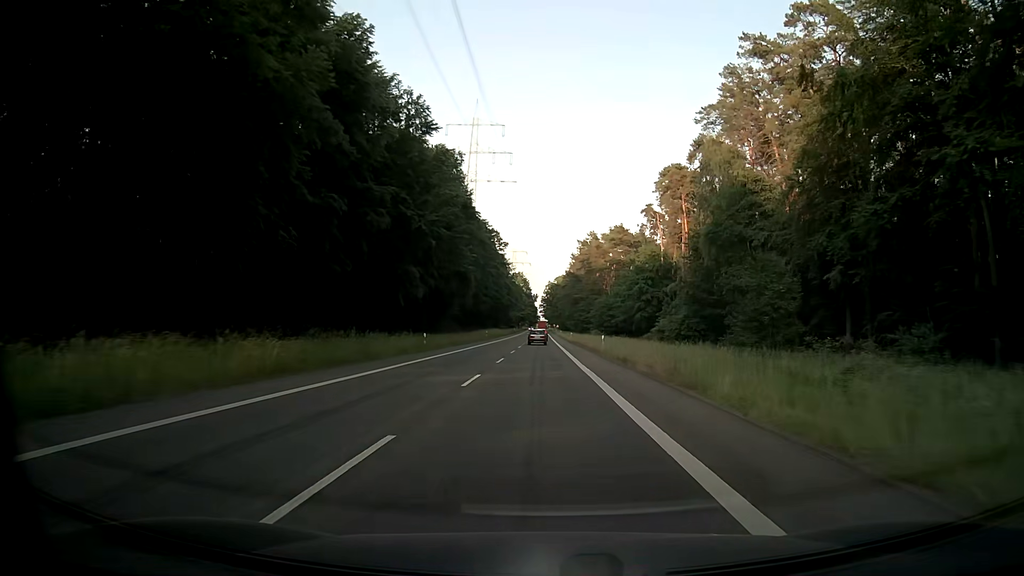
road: secondary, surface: asphalt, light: Day
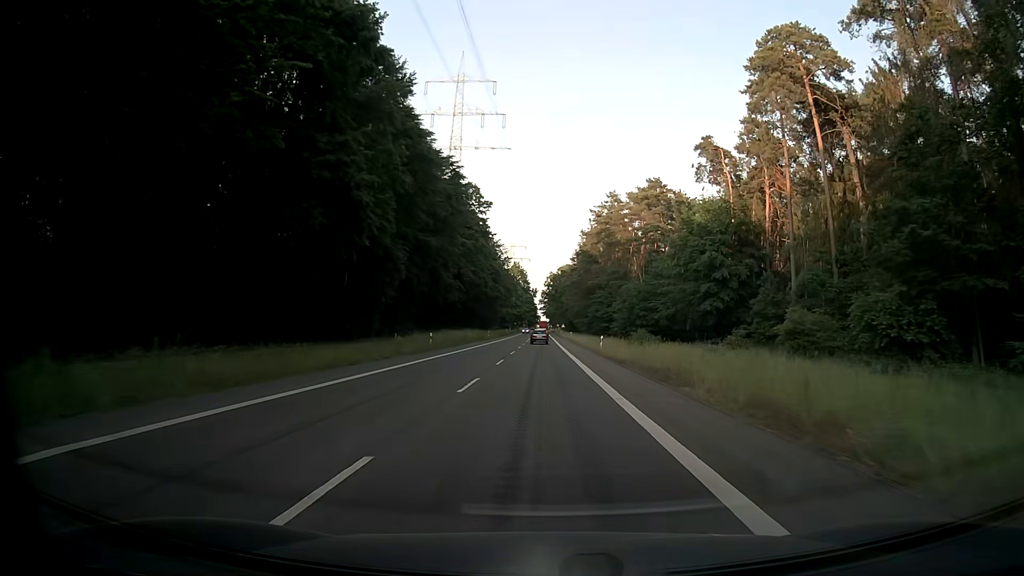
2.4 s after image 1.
(-0.1, +48.6) m; 0°
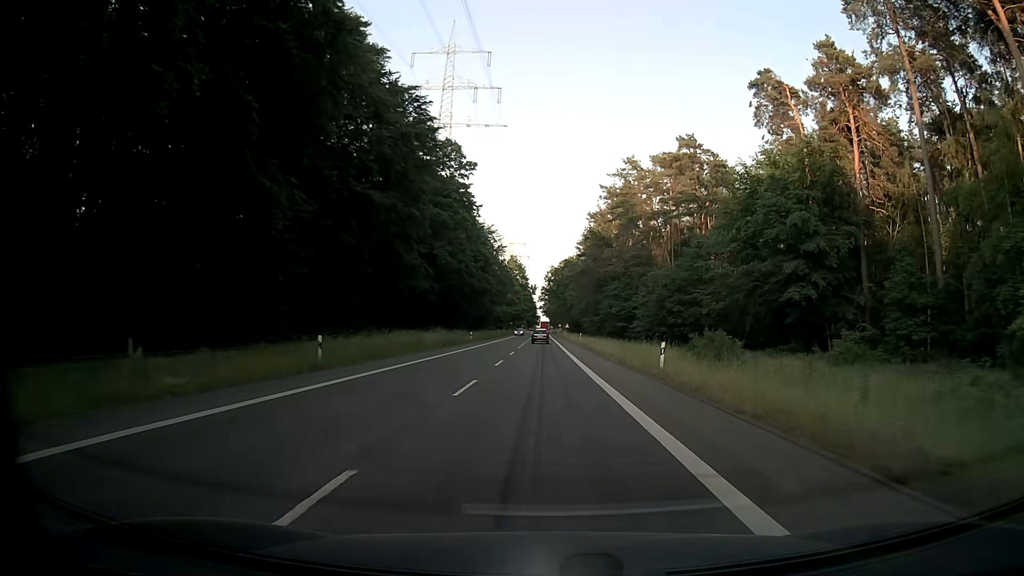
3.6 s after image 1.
(+0.1, +24.4) m; 0°
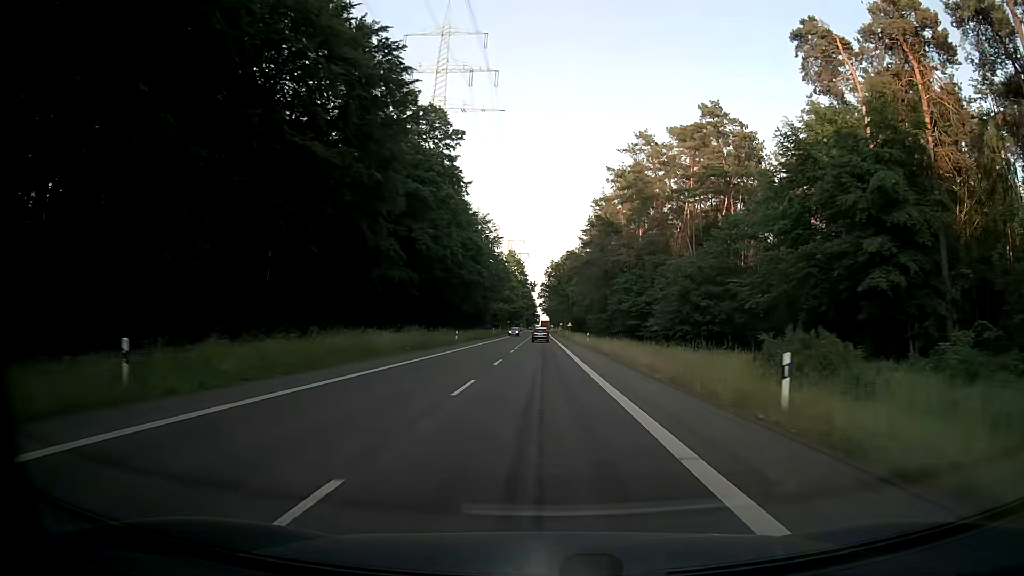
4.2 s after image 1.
(0.0, +12.2) m; 0°
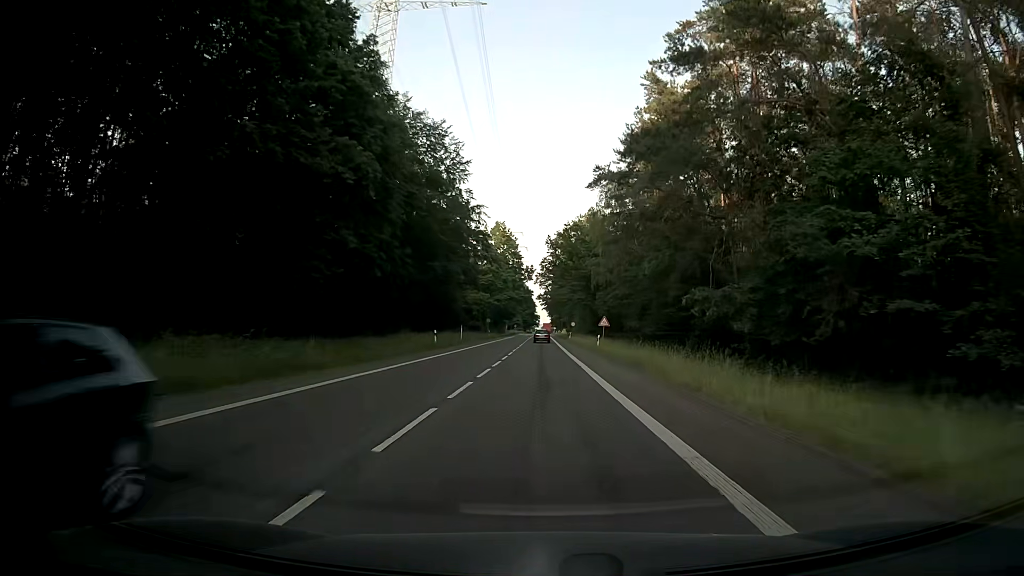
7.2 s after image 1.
(0.0, +61.1) m; 0°
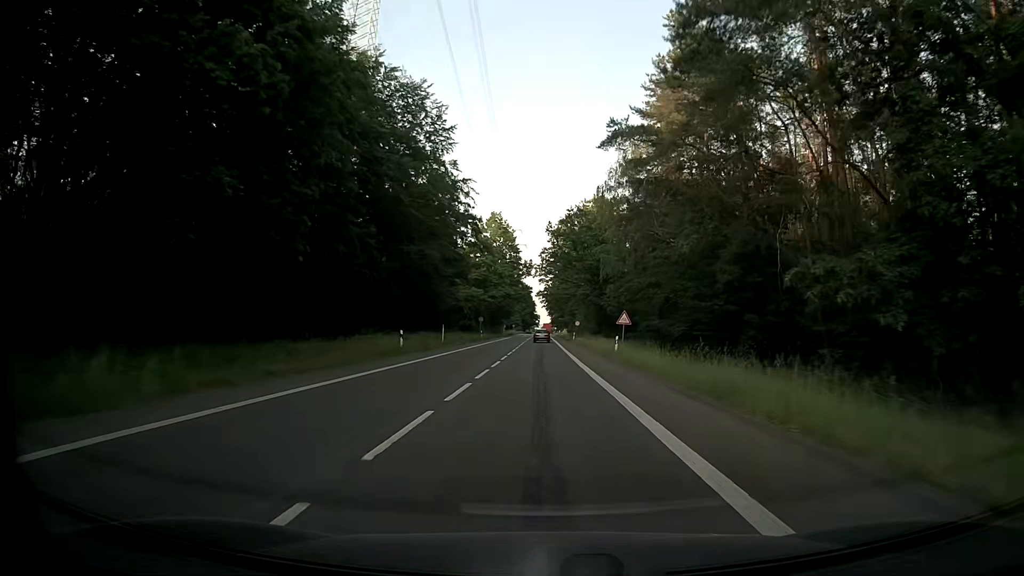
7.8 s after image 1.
(0.0, +12.2) m; 0°
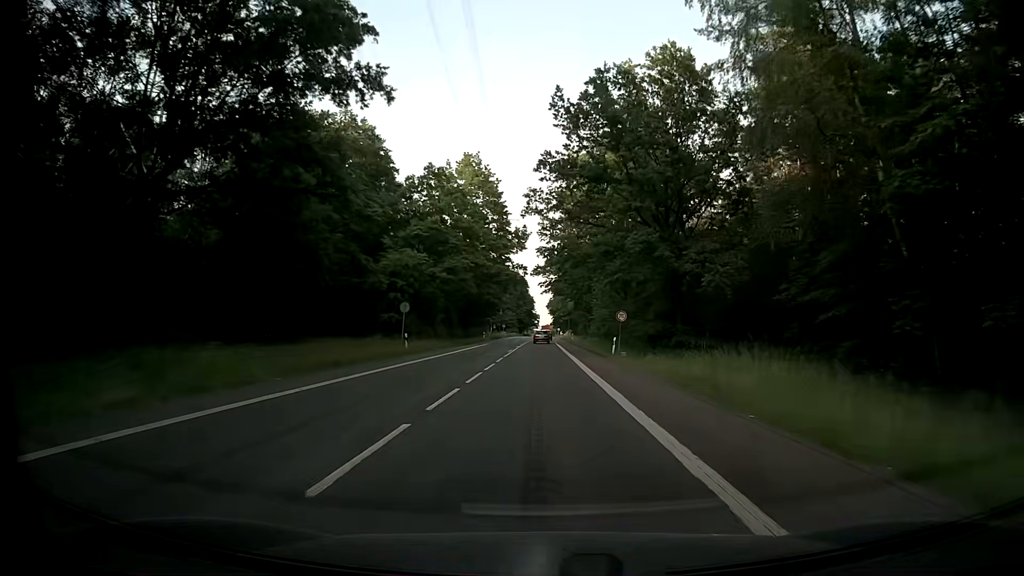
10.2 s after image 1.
(-0.1, +48.7) m; 0°
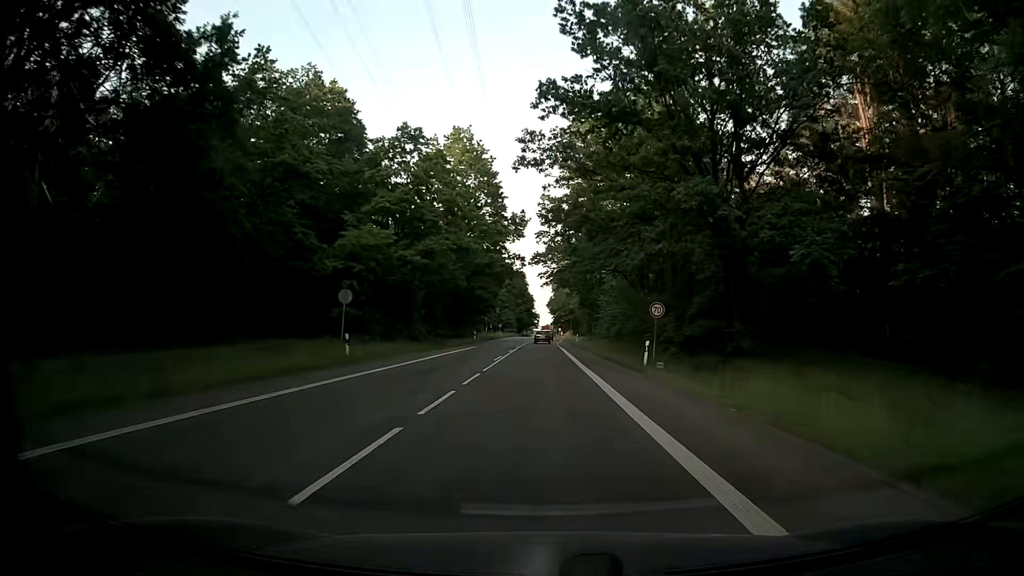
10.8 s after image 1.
(-0.1, +12.1) m; 0°
(0, +10) (0, +20) (0, +30) (0, +40) (0, +50) (0, +60) (0, +70) (0, +80) (0, +90) (+1, +100) m
